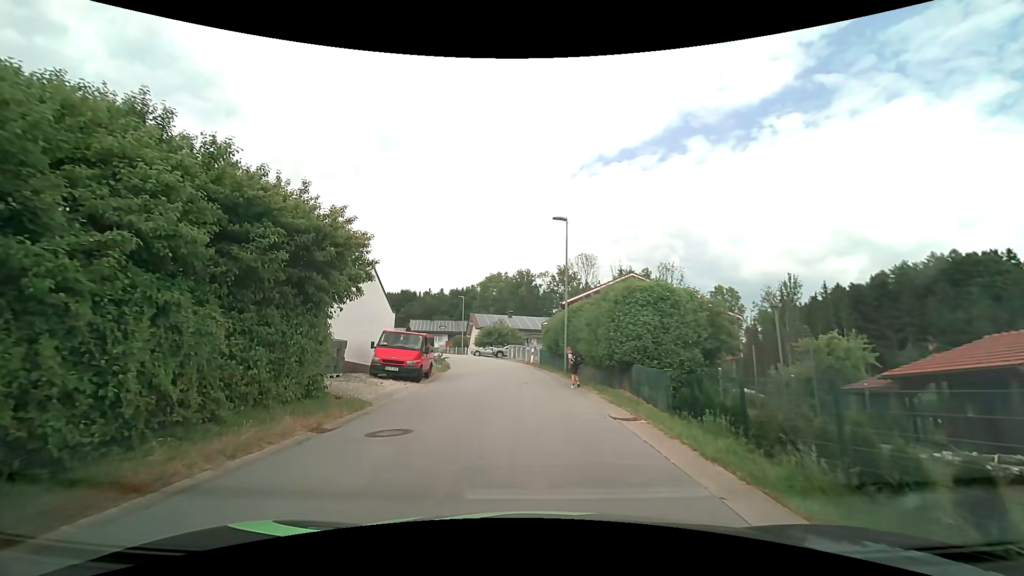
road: tertiary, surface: asphalt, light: Day
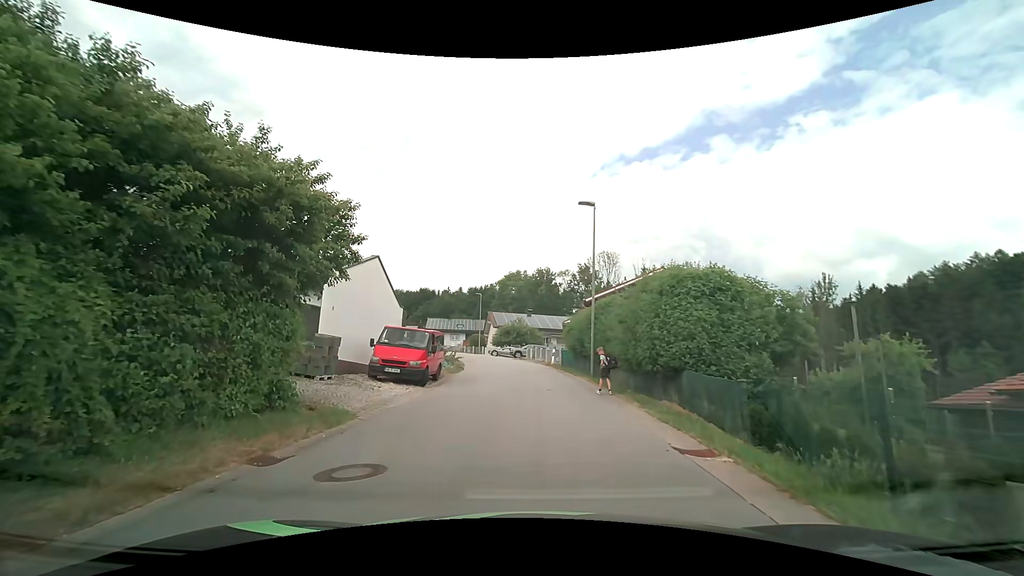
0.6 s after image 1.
(-0.1, +2.7) m; -3°
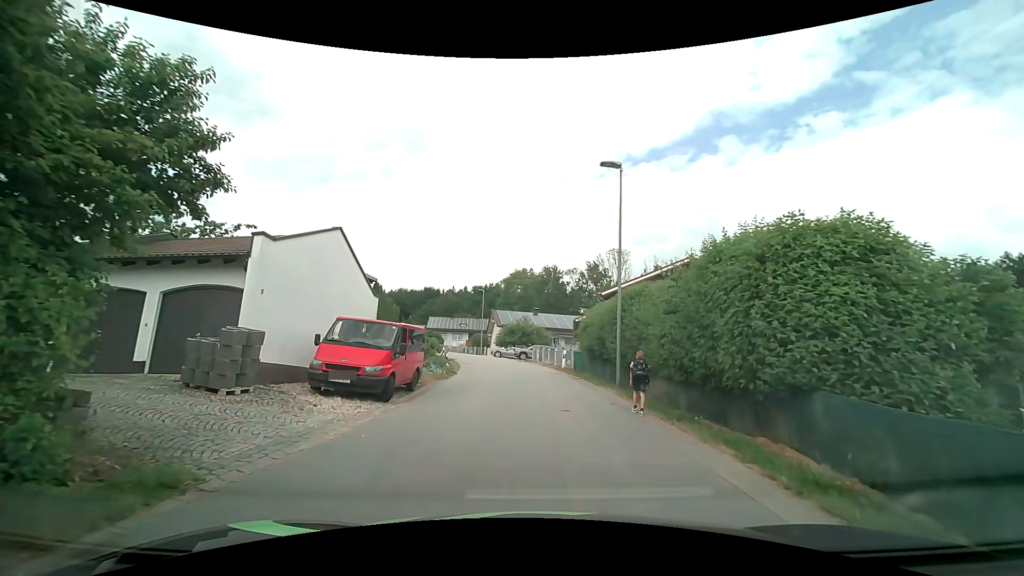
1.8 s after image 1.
(0.0, +5.1) m; 0°
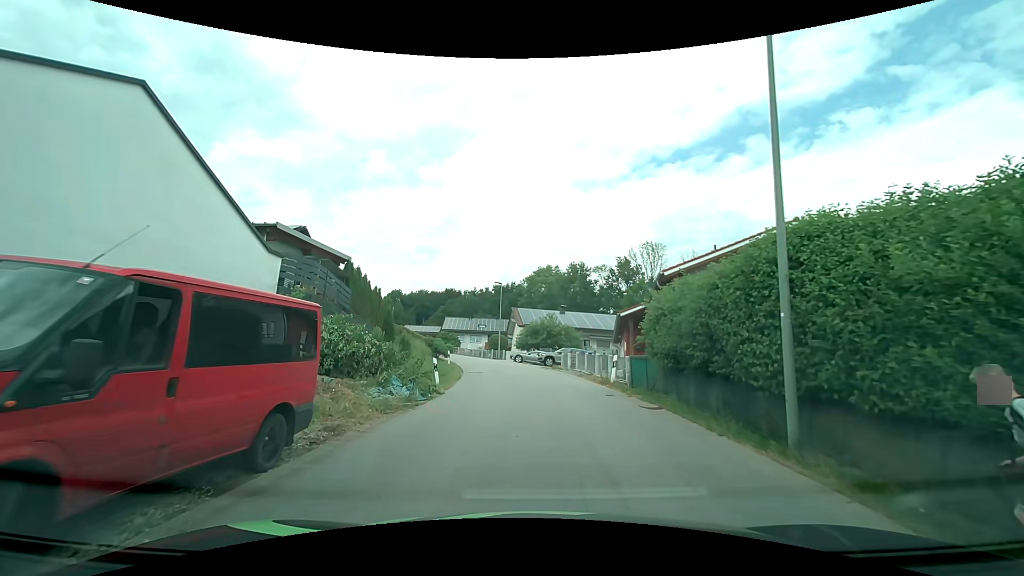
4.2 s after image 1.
(-0.2, +9.7) m; -3°
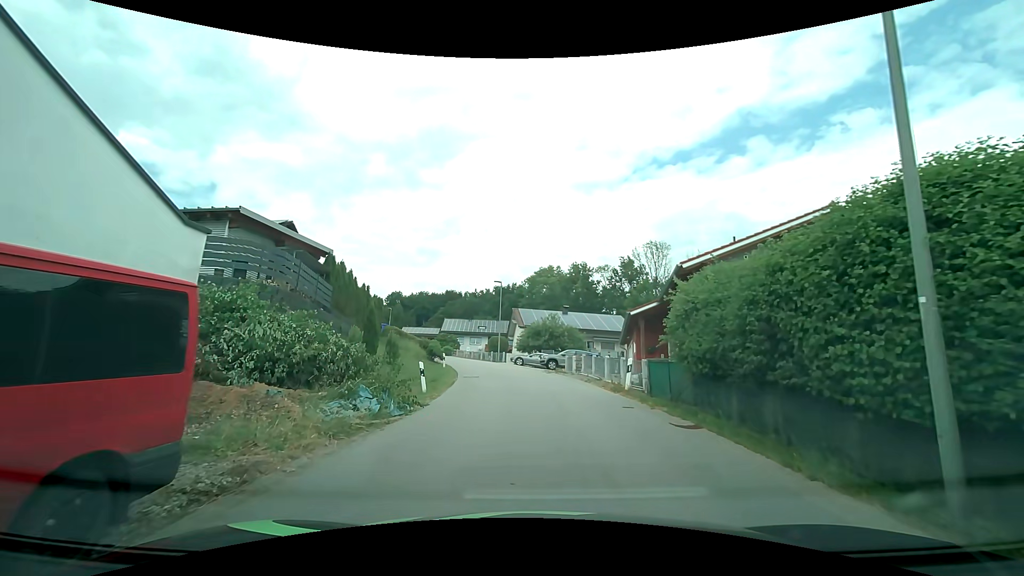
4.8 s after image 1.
(0.0, +2.6) m; 0°
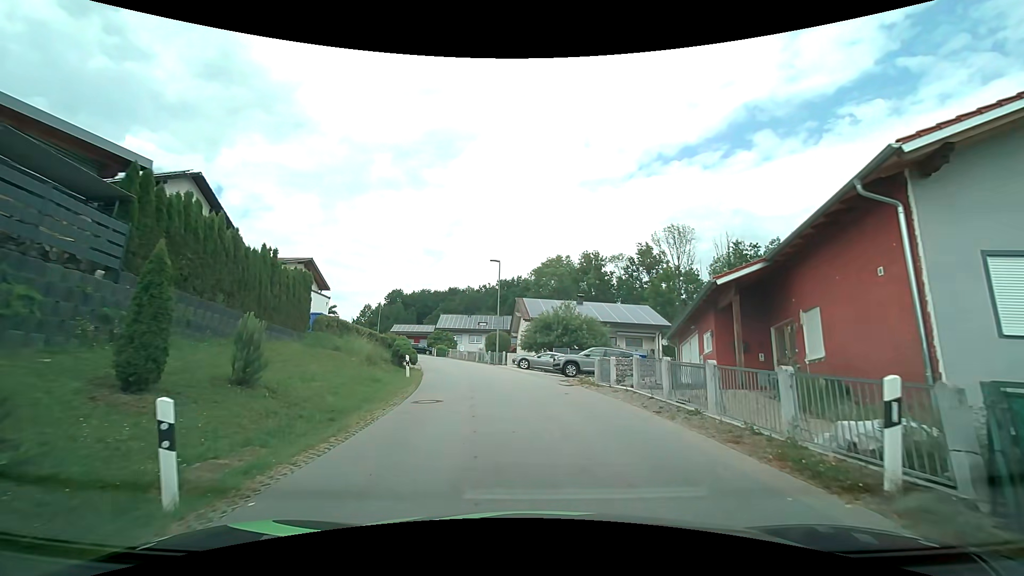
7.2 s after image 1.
(-0.1, +11.7) m; -1°
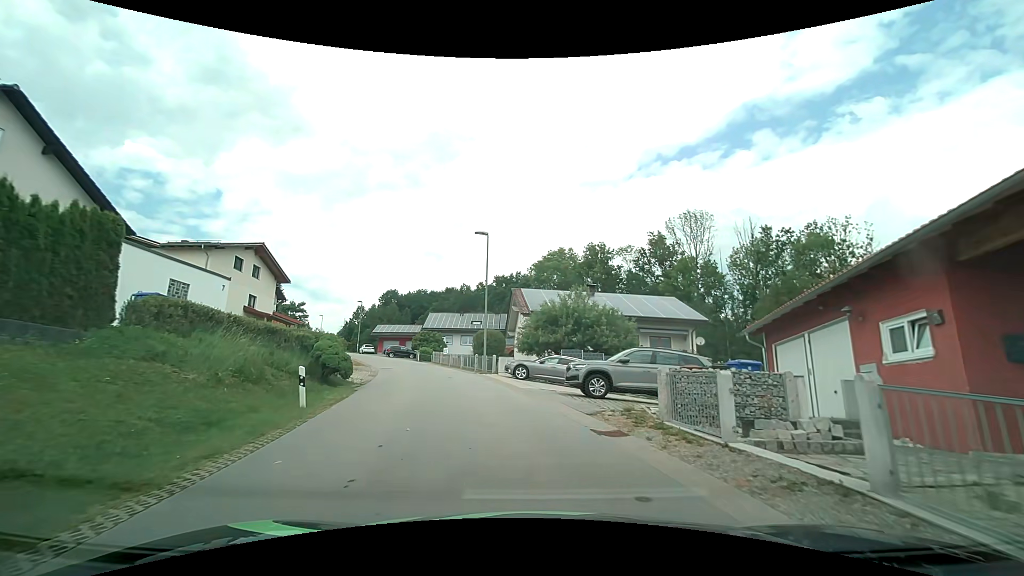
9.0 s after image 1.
(+0.1, +10.1) m; 0°
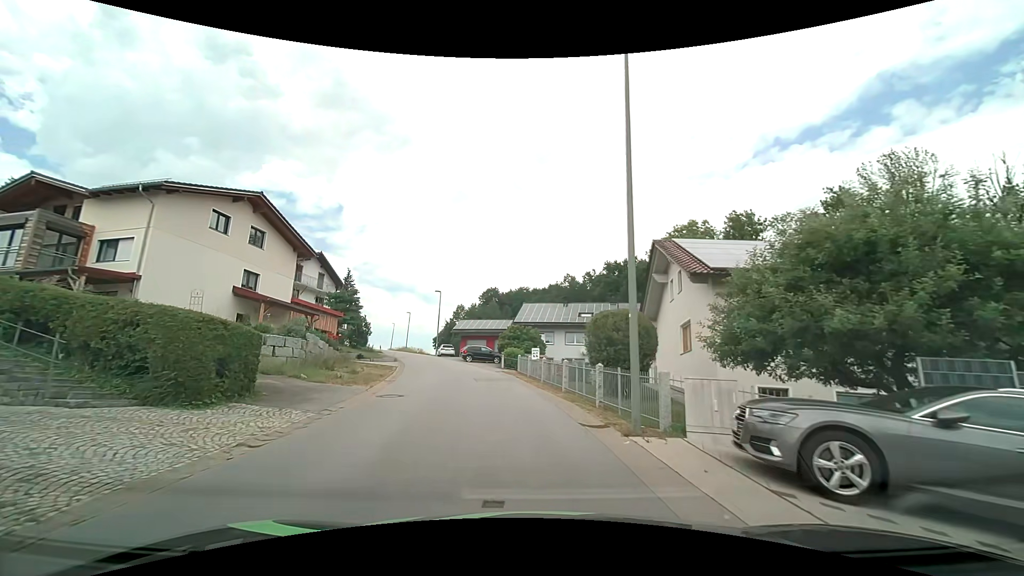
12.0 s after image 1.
(-1.8, +19.0) m; -11°
(0, +10) (-2, +20) (-4, +30) (-6, +39) (-9, +49) (-13, +58) (-16, +68) (-20, +77) (-23, +86) (-26, +96) m
